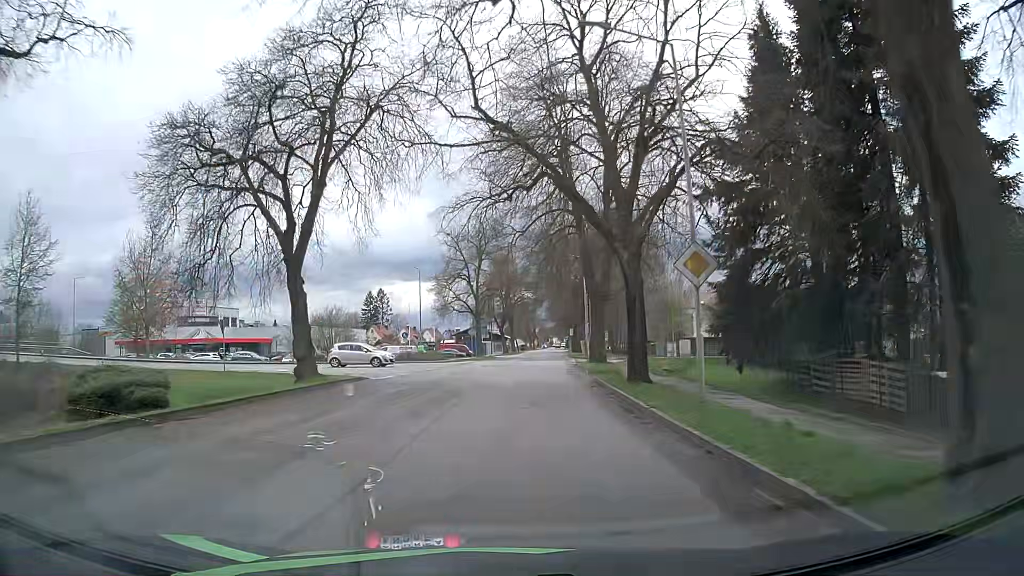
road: unclassified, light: Day
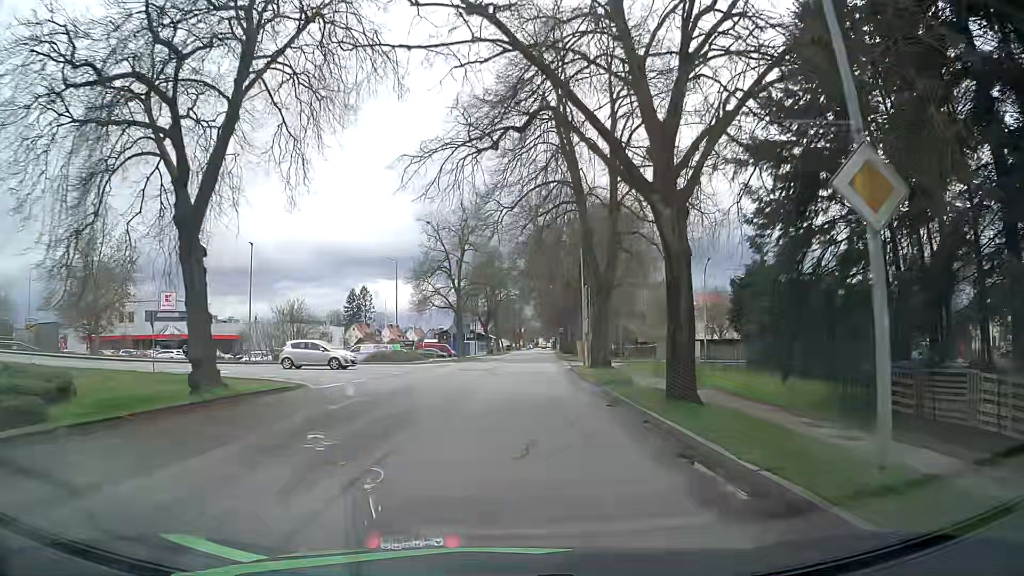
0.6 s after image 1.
(+0.1, +6.3) m; +1°
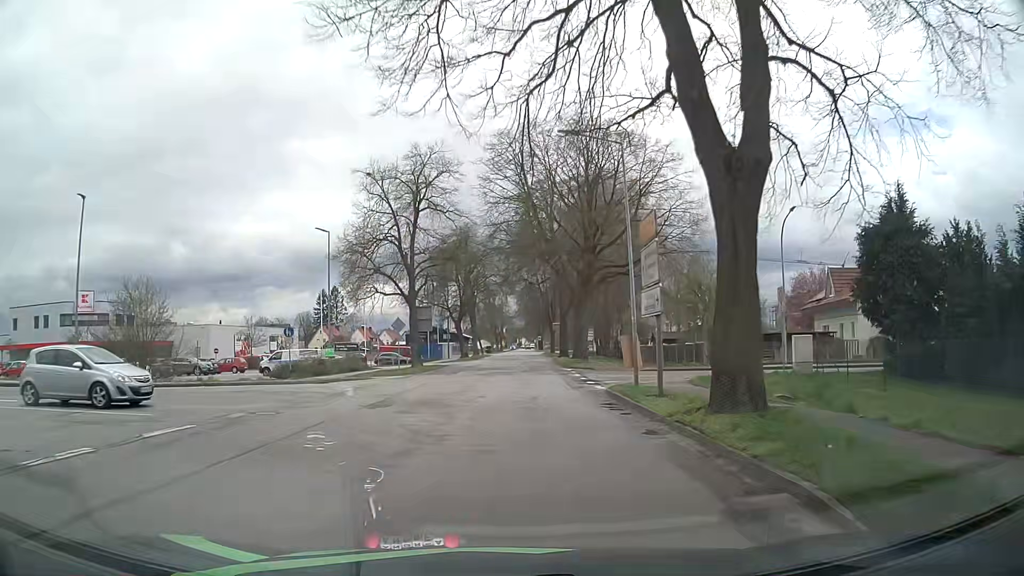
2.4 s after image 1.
(+0.7, +19.1) m; +2°
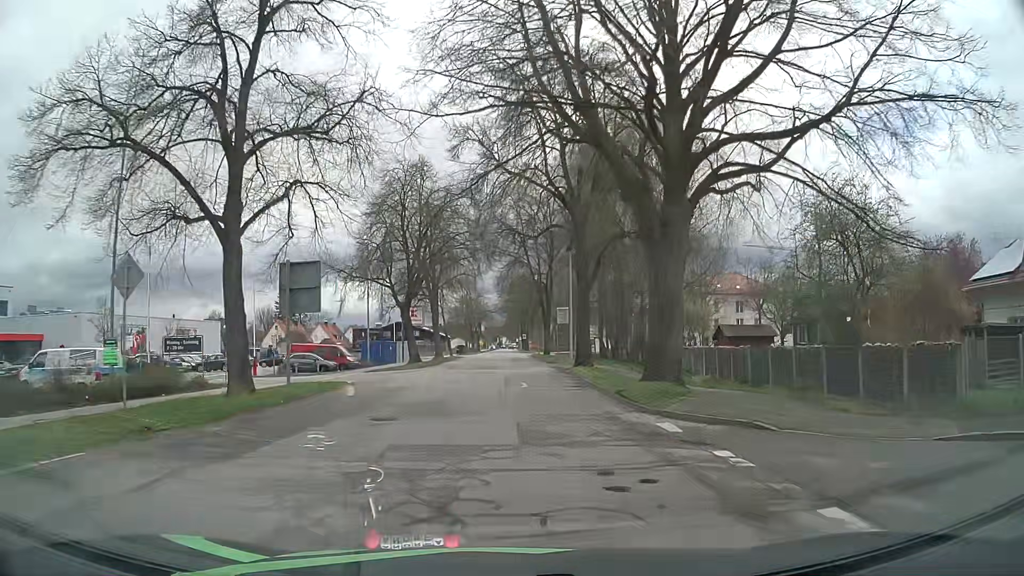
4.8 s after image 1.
(+0.9, +25.8) m; +2°
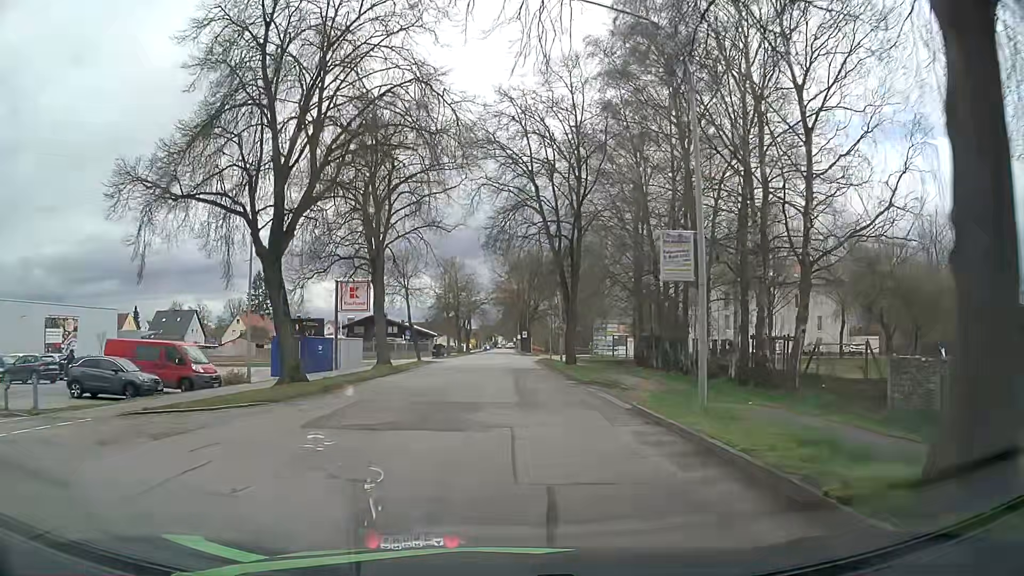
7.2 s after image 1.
(+0.3, +26.2) m; +1°
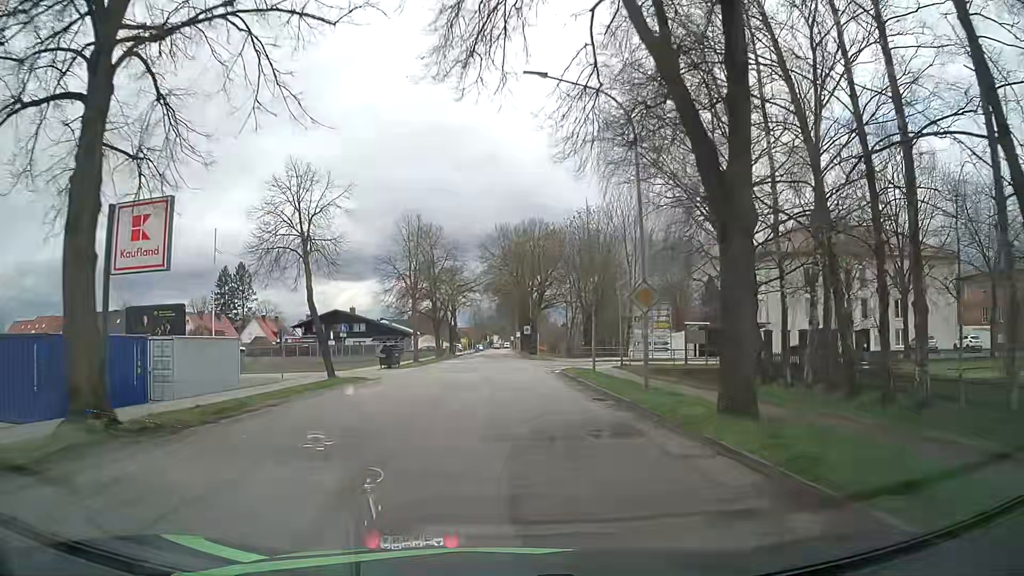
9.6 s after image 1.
(+0.1, +26.4) m; 0°
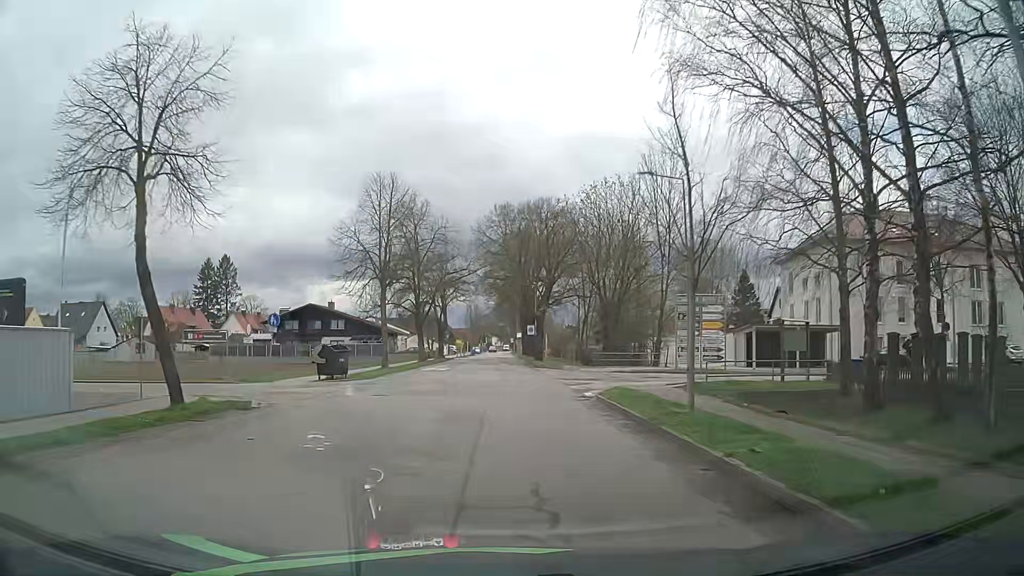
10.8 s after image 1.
(+0.2, +13.3) m; 0°
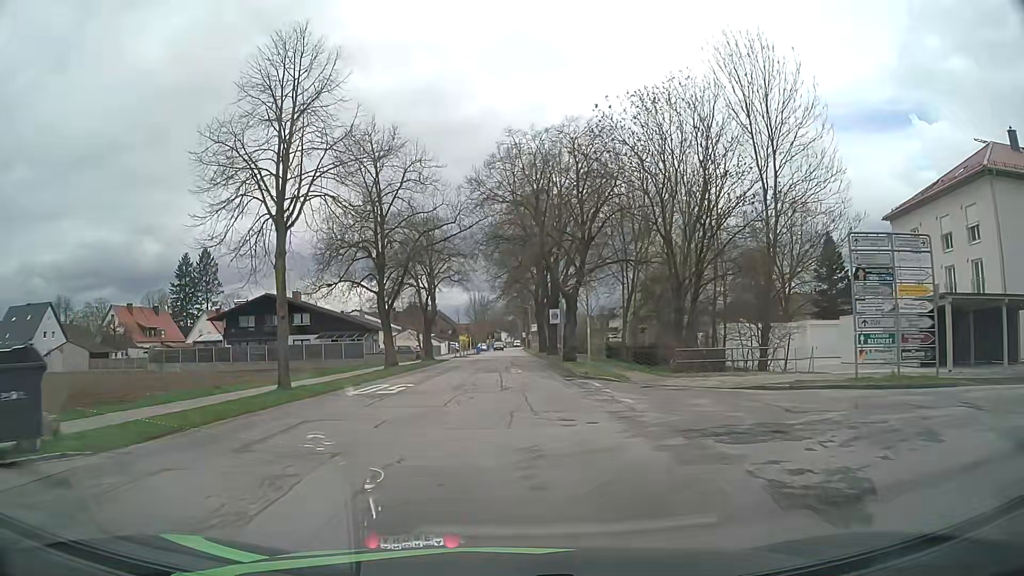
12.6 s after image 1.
(0.0, +19.9) m; -1°
(0, +10) (0, +20) (0, +30) (0, +40) (+1, +50) (+1, +60) (+1, +70) (+1, +80) (+1, +90) (+1, +100) m
